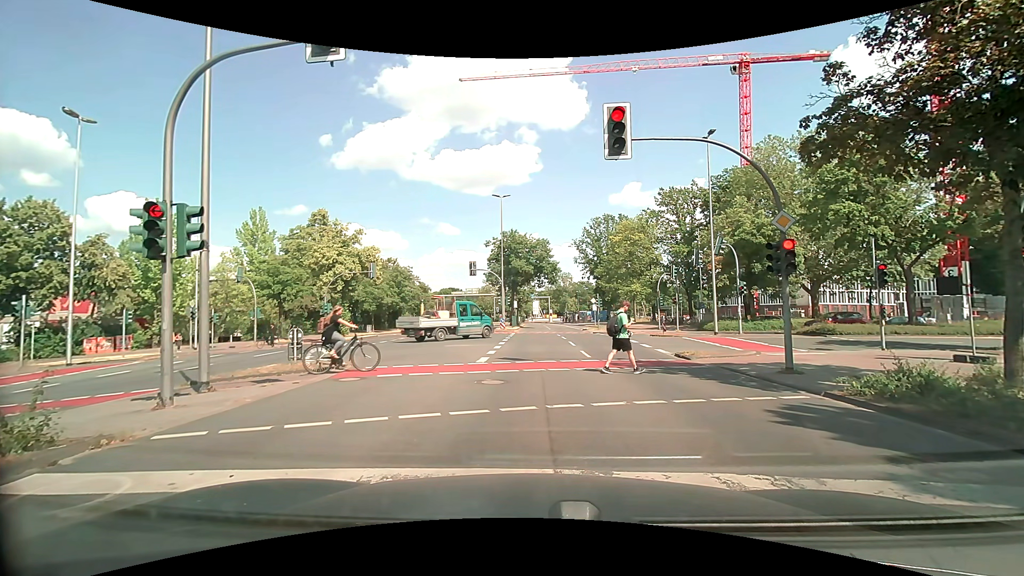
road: secondary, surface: asphalt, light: Day
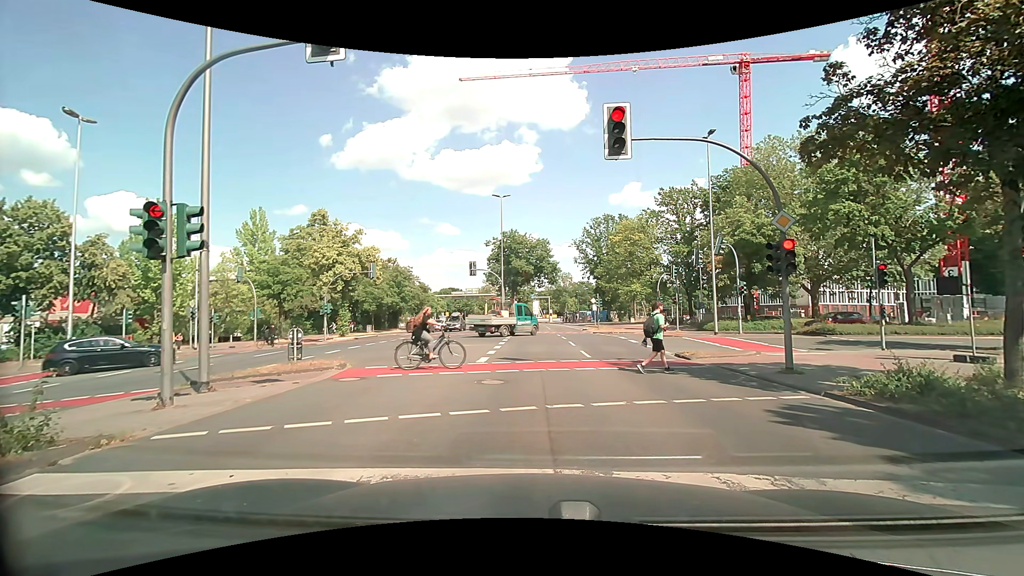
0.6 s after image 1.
(0.0, 0.0) m; 0°
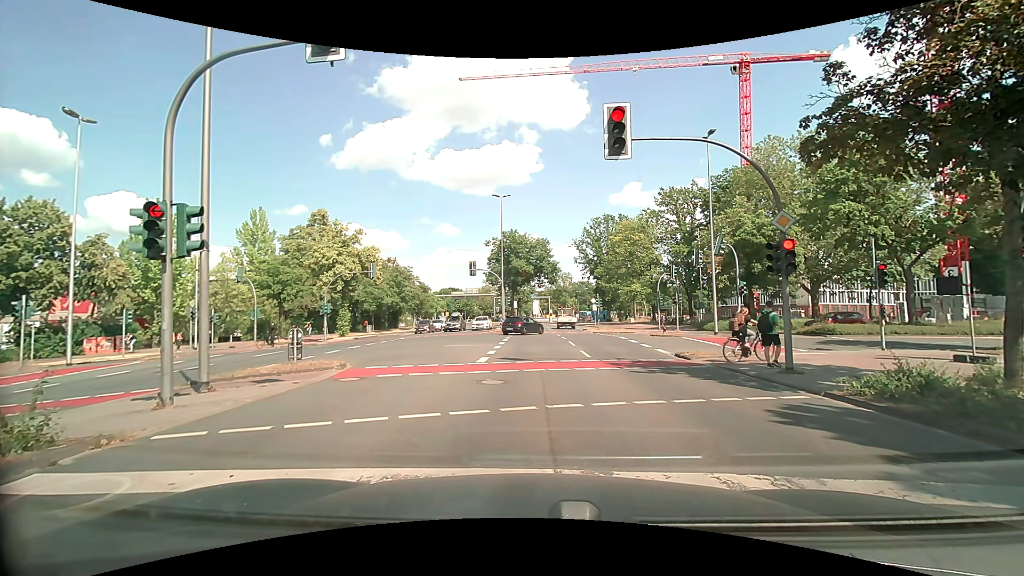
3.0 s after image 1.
(0.0, 0.0) m; 0°
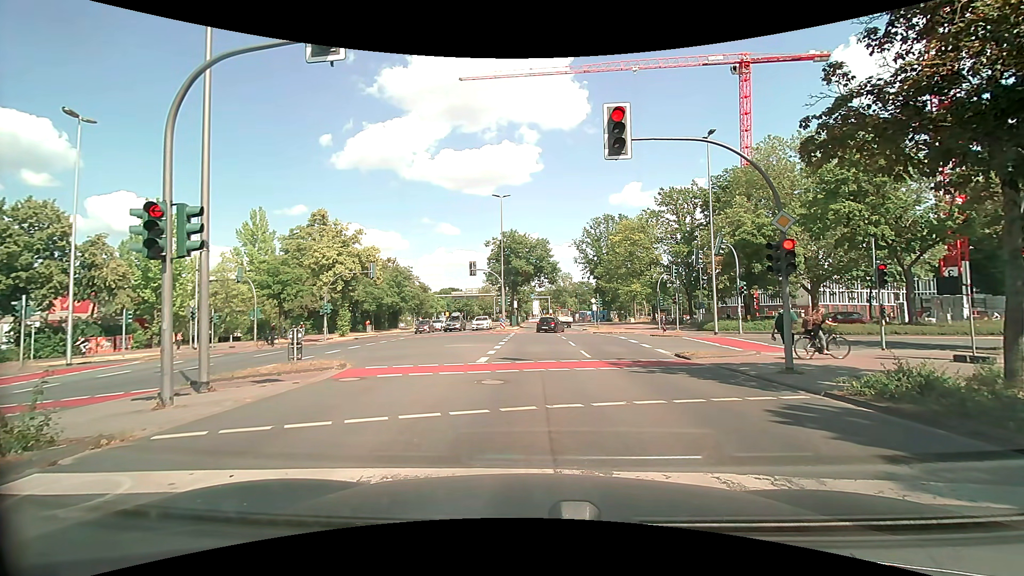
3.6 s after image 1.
(0.0, 0.0) m; 0°
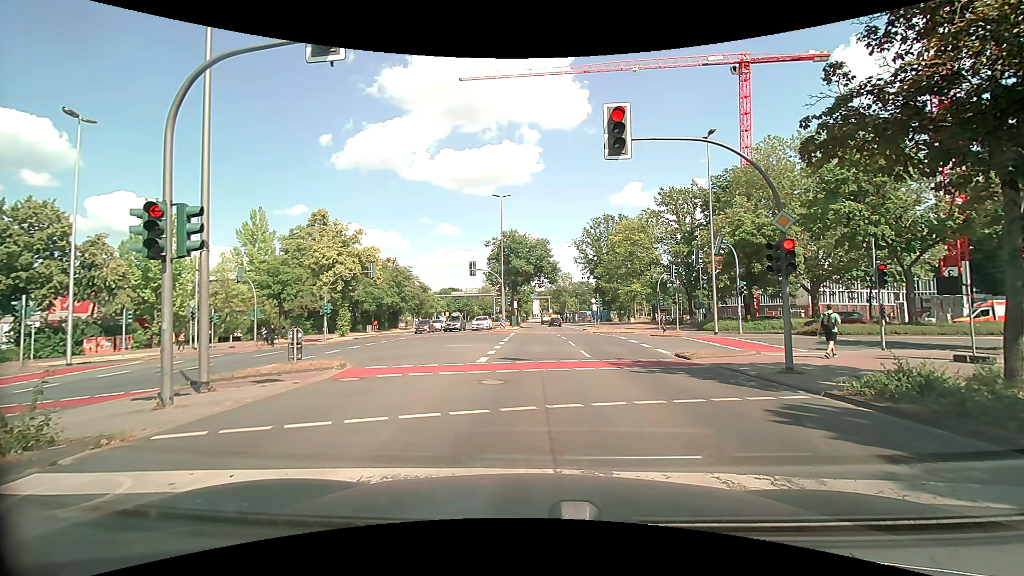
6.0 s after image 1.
(0.0, 0.0) m; 0°
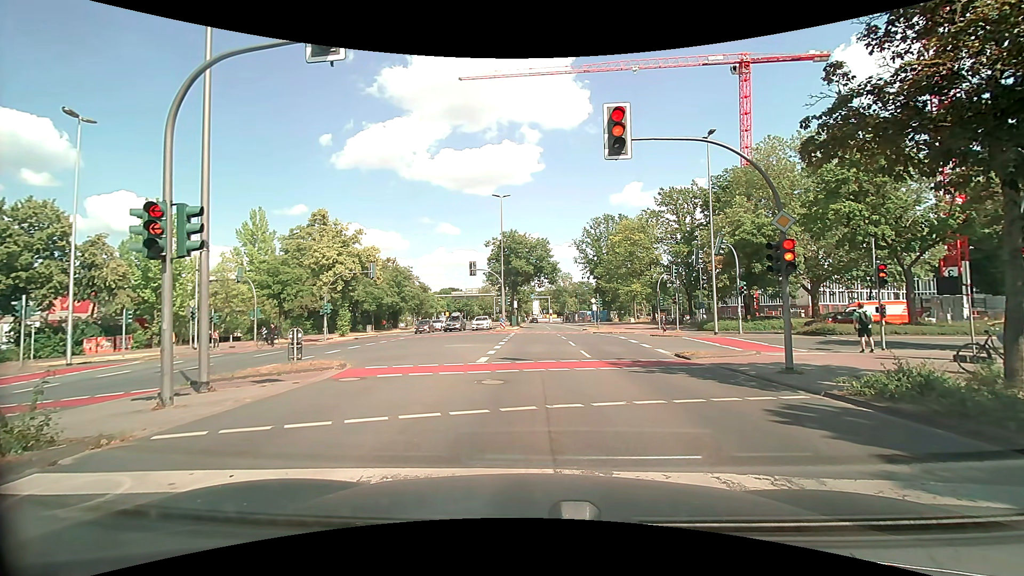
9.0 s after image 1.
(0.0, 0.0) m; 0°
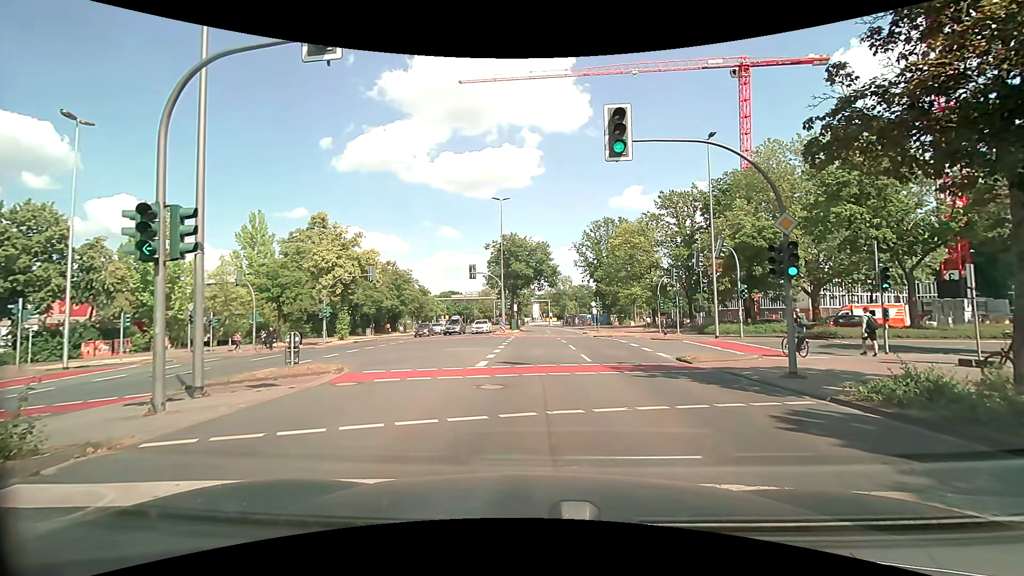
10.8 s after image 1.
(0.0, +0.2) m; 0°
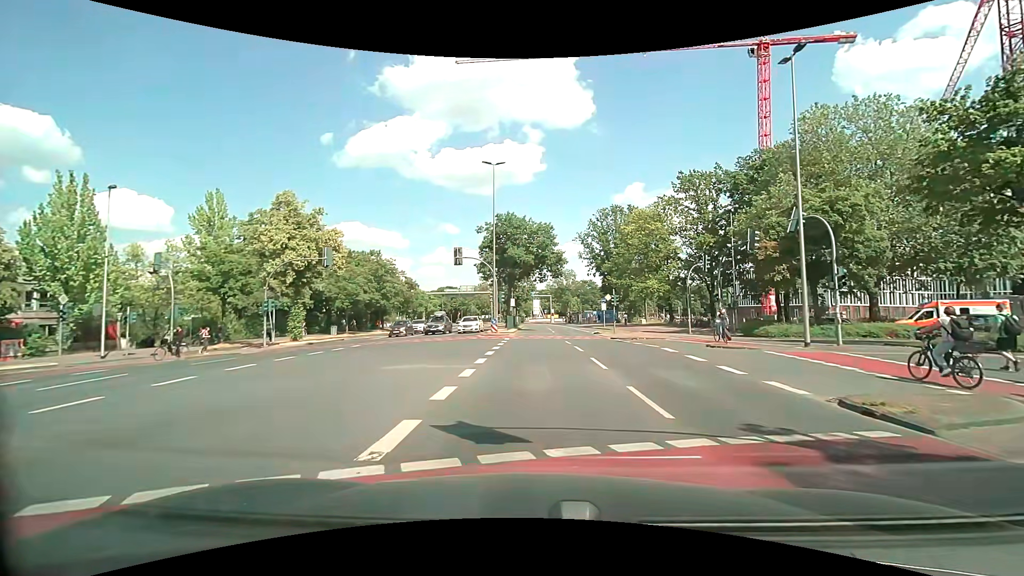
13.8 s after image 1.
(-0.1, +10.3) m; -1°
